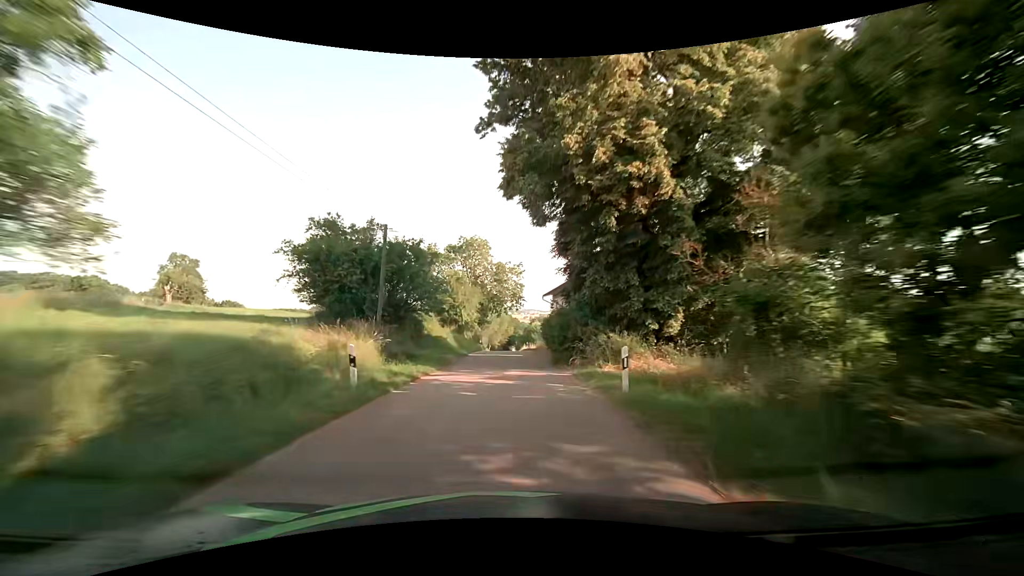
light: Day
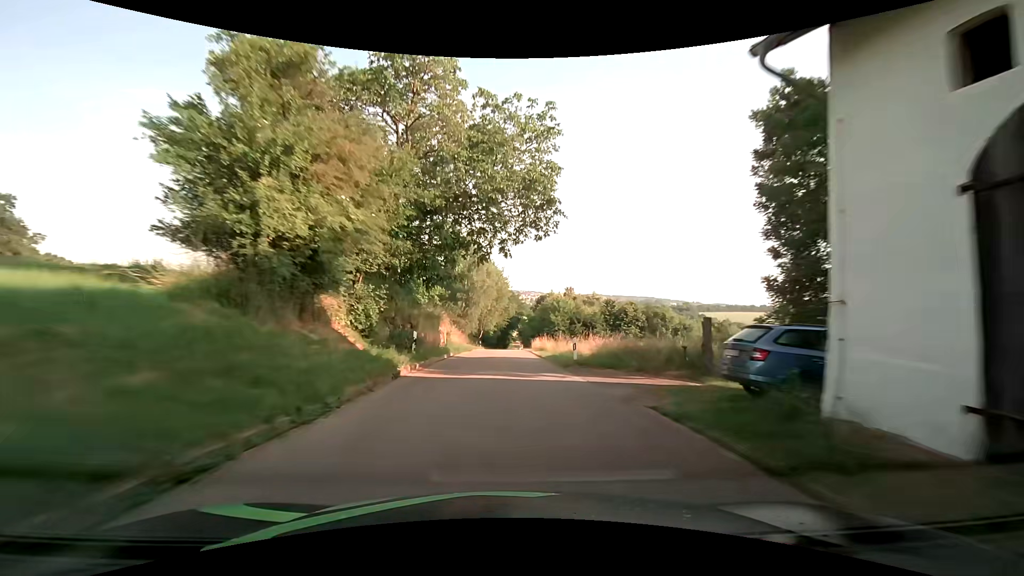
(+0.4, +43.7) m; 0°
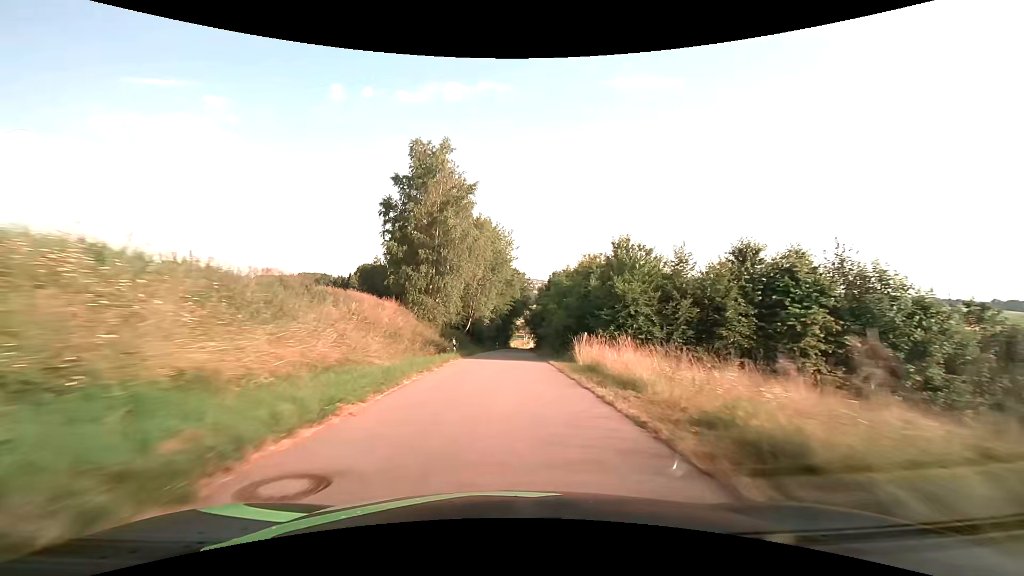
(-0.1, +32.9) m; 0°
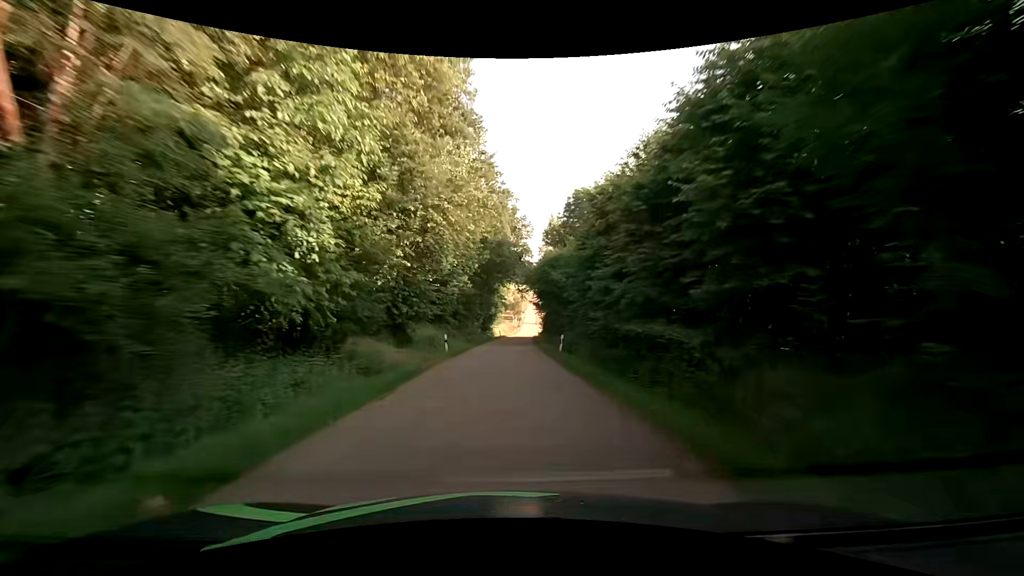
(+0.9, +54.4) m; +2°
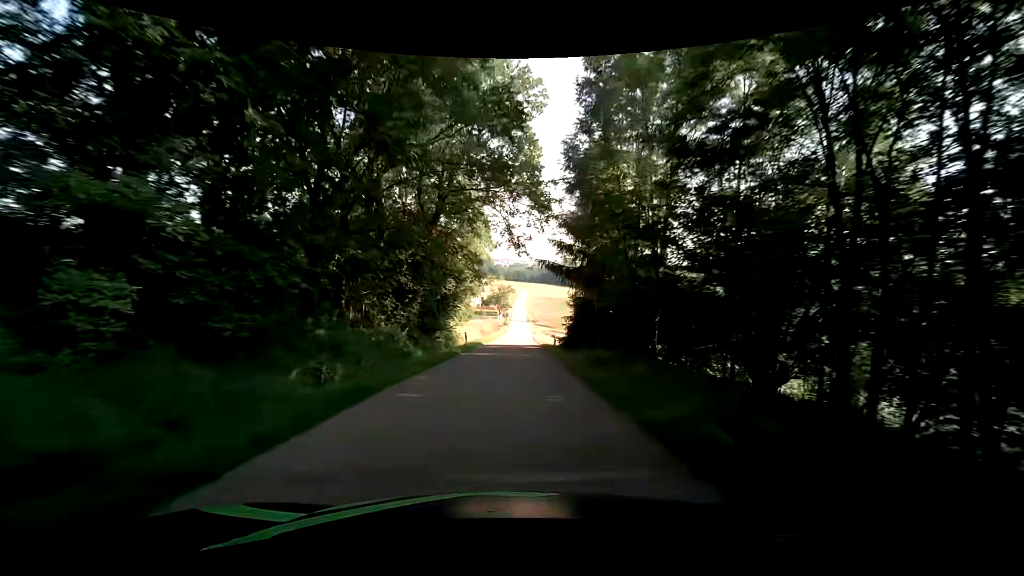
(+0.5, +43.1) m; +1°
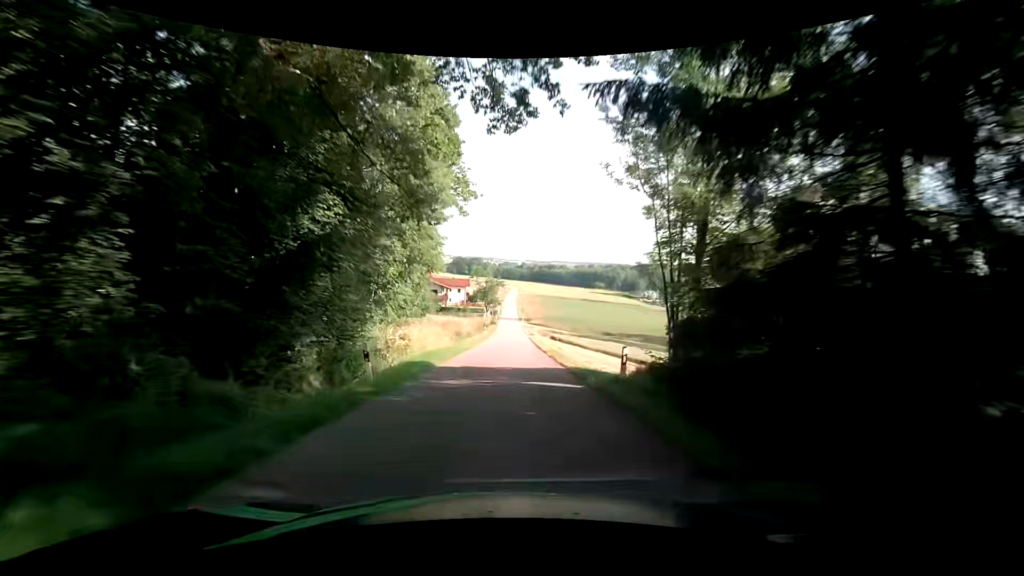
(+0.4, +21.4) m; +1°
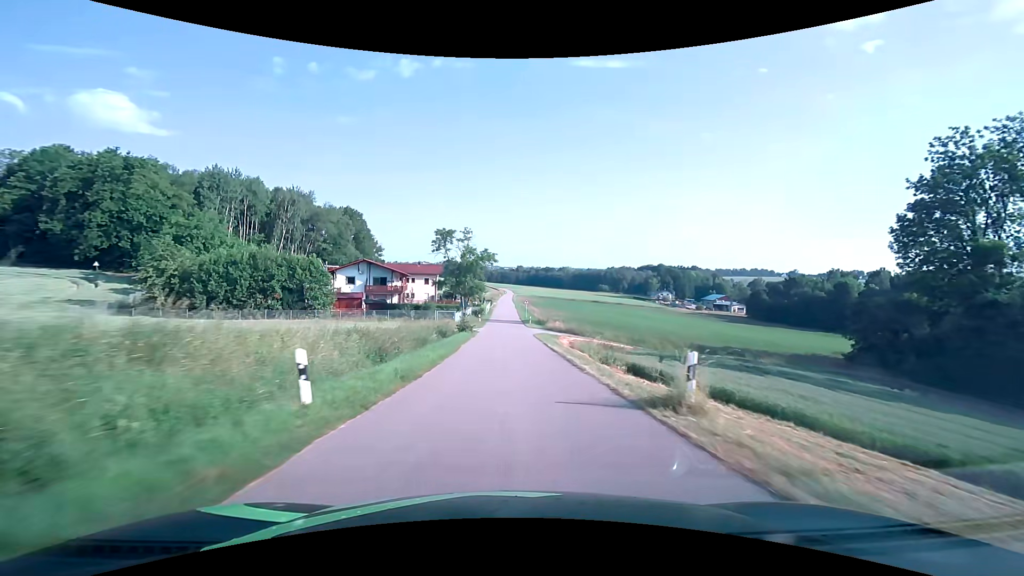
(+0.8, +53.6) m; +1°
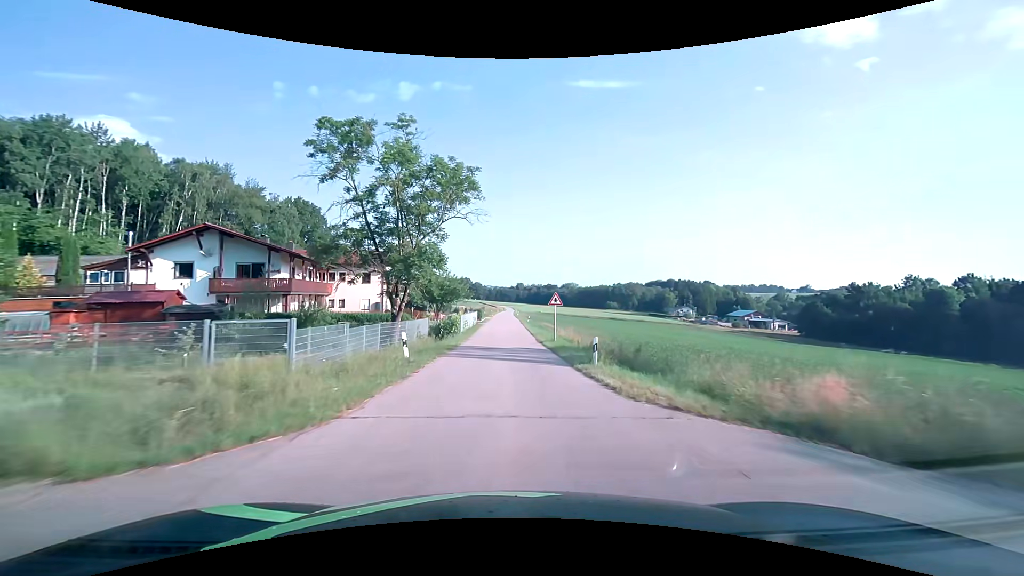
(0.0, +42.8) m; 0°
